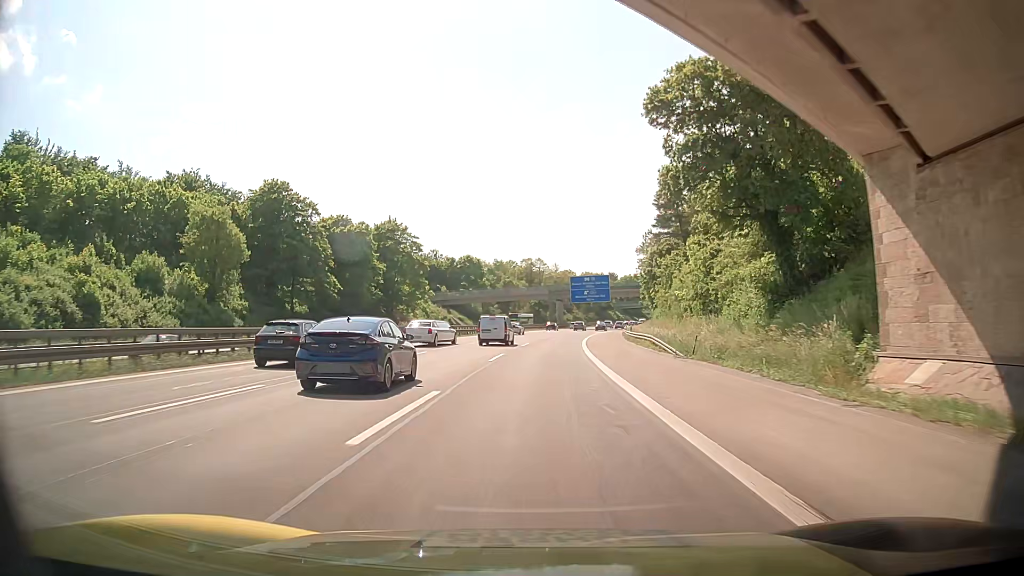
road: motorway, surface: asphalt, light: Day
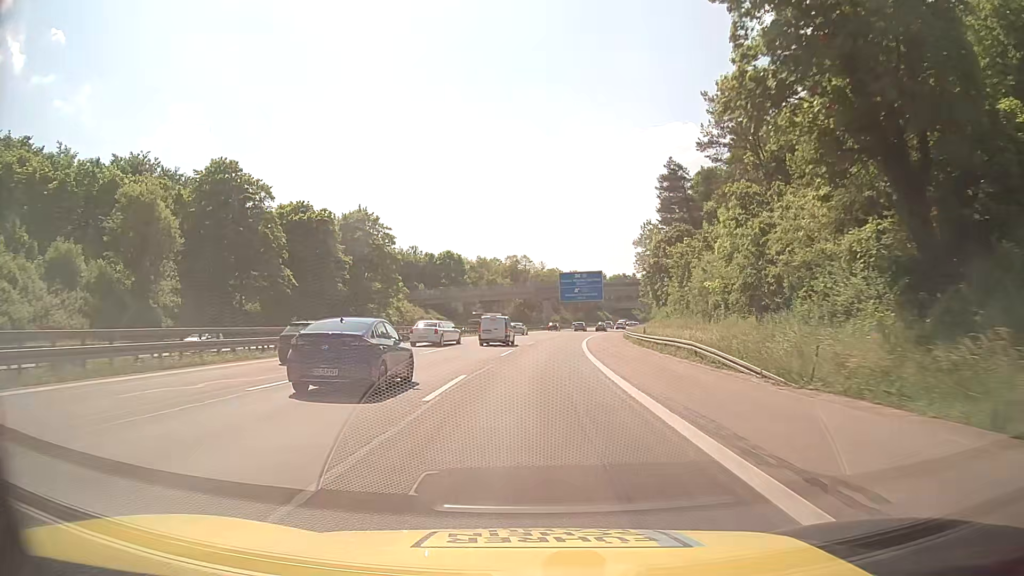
(-0.1, +13.1) m; 0°
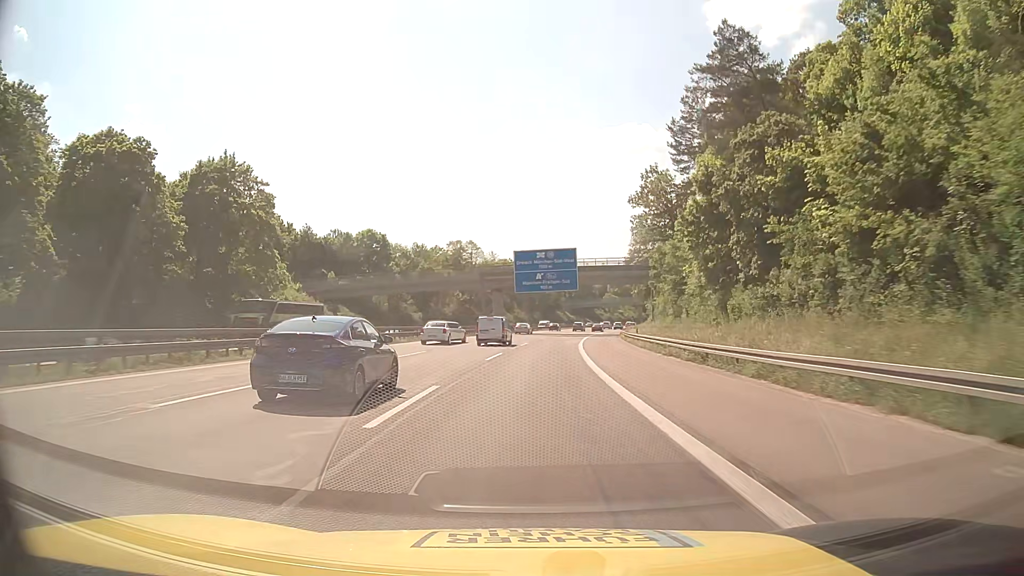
(+2.1, +39.4) m; +5°
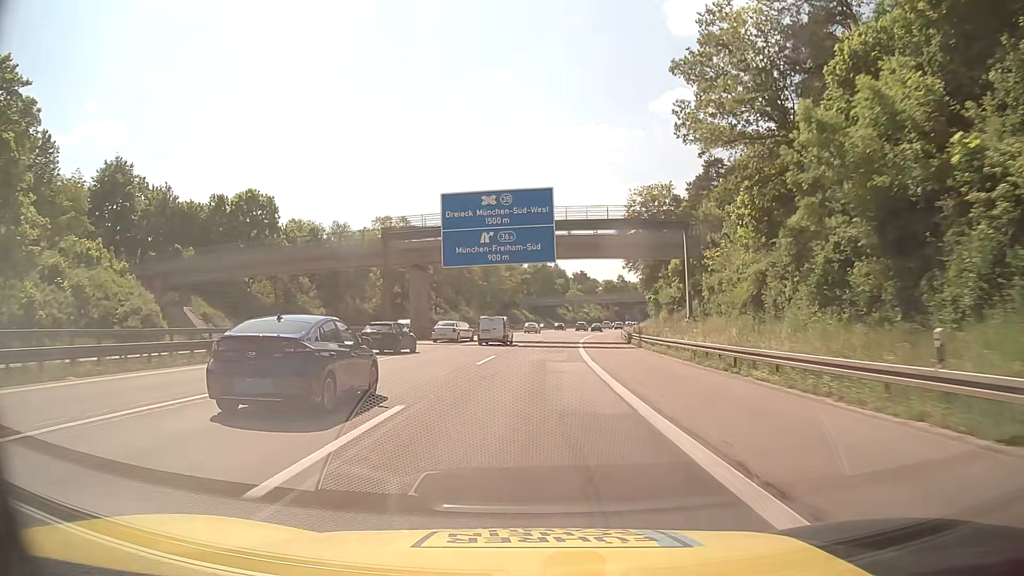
(+1.2, +39.6) m; +4°
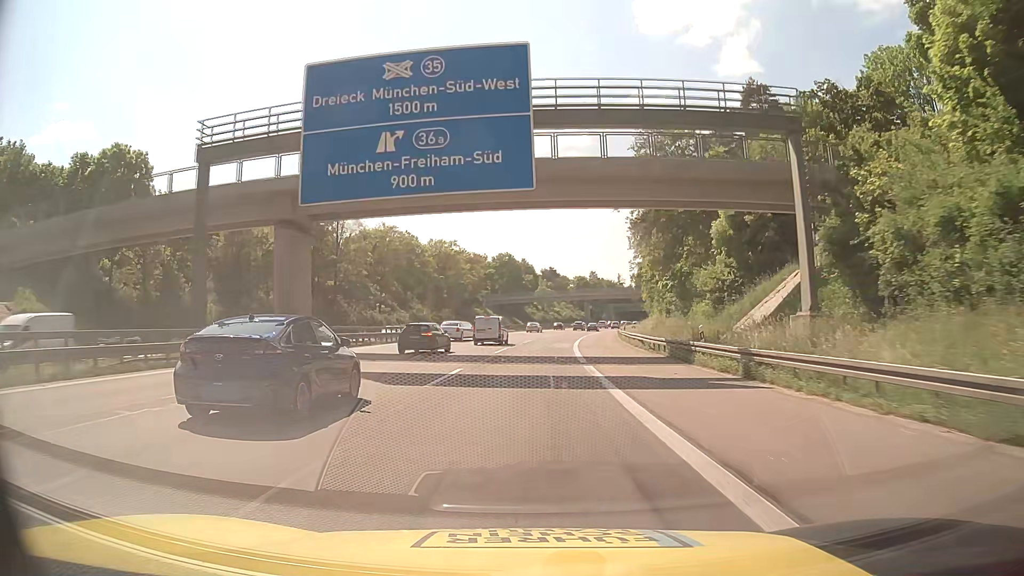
(+0.6, +26.4) m; +4°
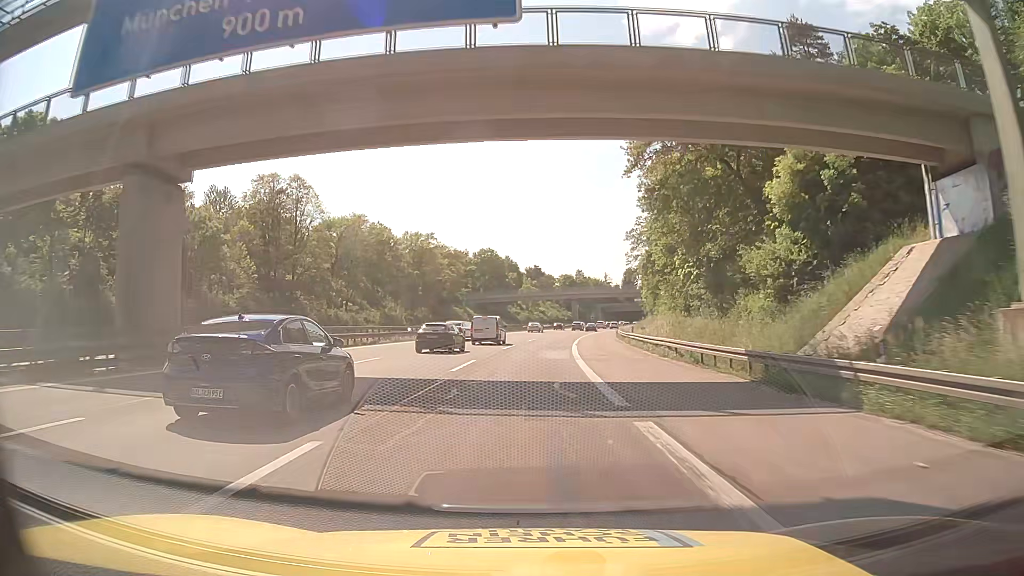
(0.0, +13.2) m; +1°
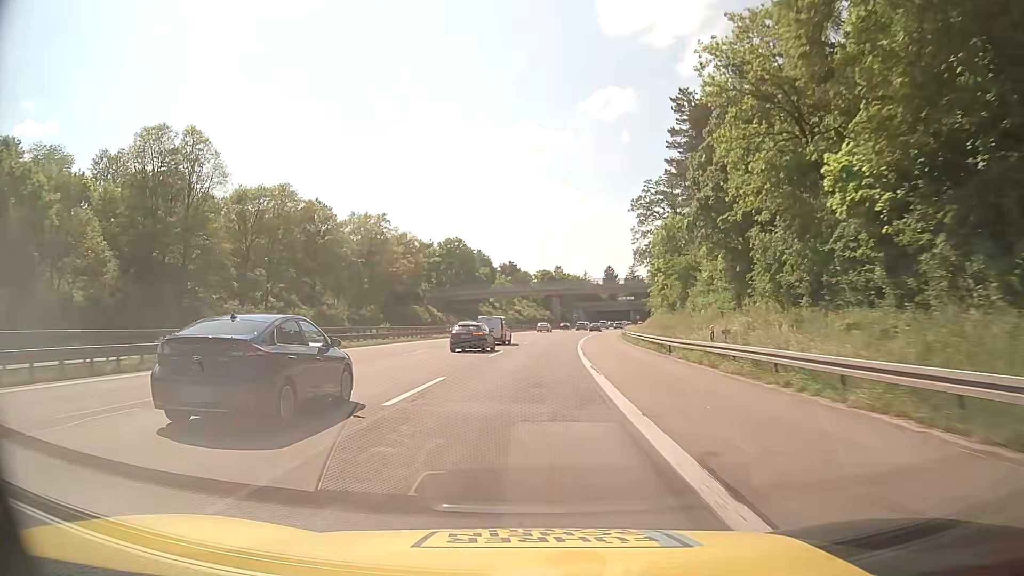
(+0.5, +26.4) m; +2°
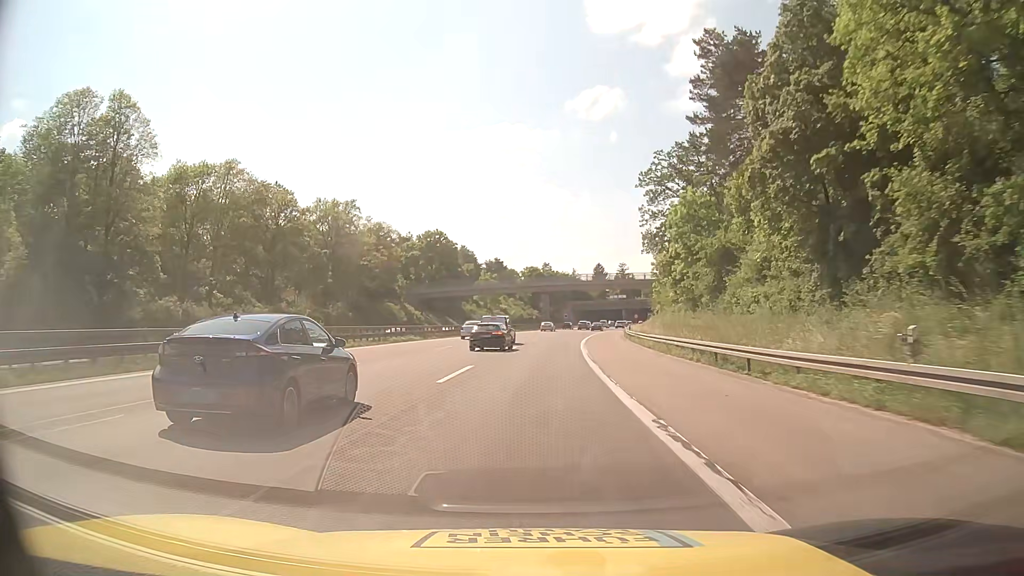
(+0.2, +13.2) m; +1°
(0, +10) (0, +20) (+1, +30) (+2, +40) (+3, +50) (+4, +60) (+5, +70) (+6, +80) (+8, +90) (+9, +99) m
